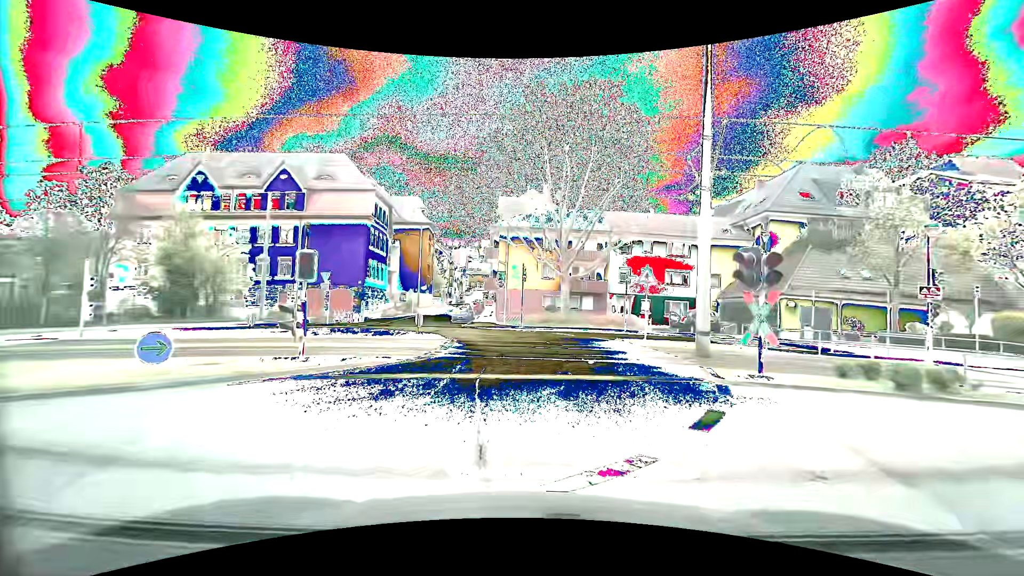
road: secondary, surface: asphalt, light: Day
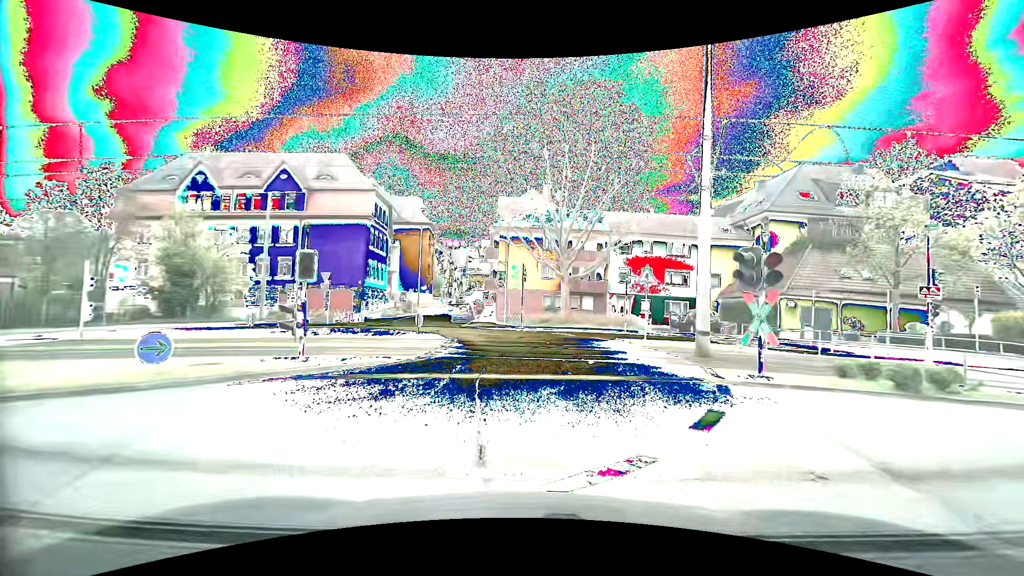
(0.0, 0.0) m; 0°
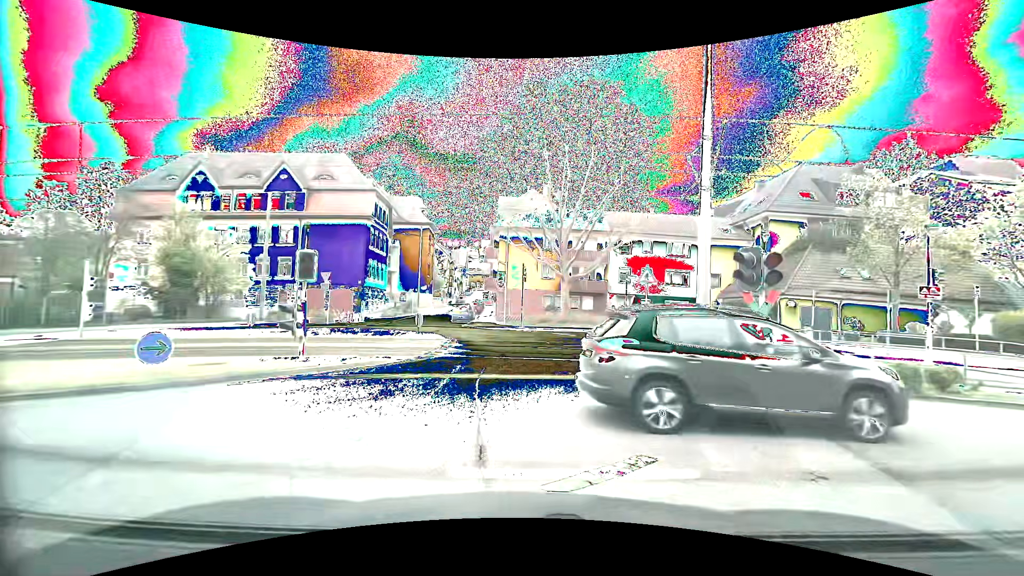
(0.0, 0.0) m; 0°
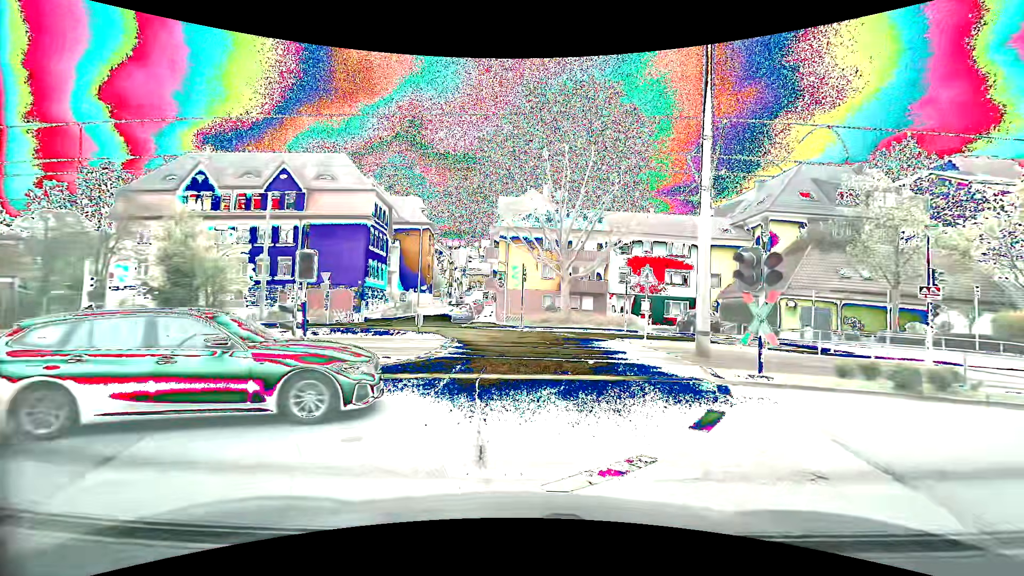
(0.0, 0.0) m; 0°
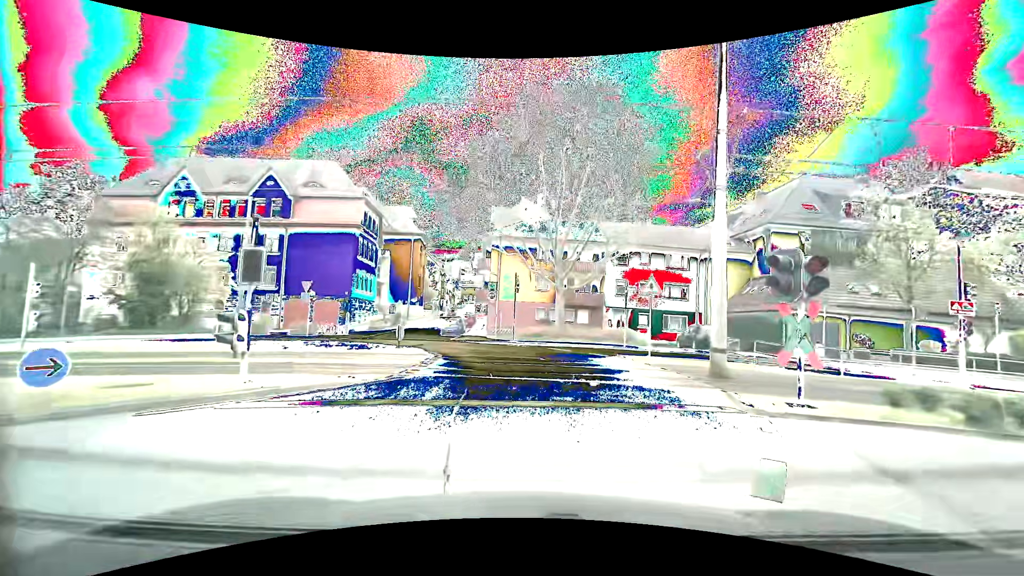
(0.0, +2.3) m; +1°
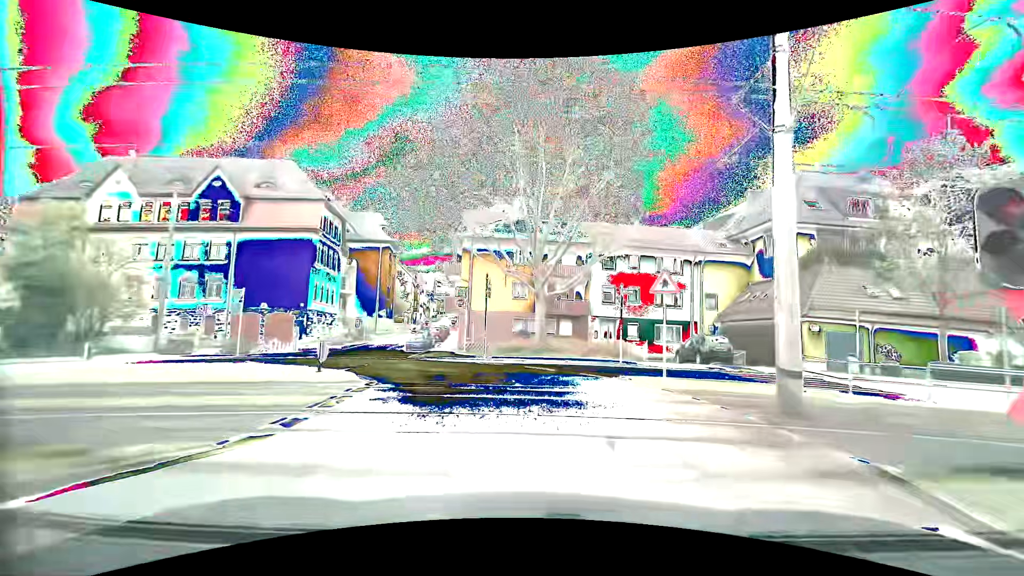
(0.0, +5.5) m; +2°
